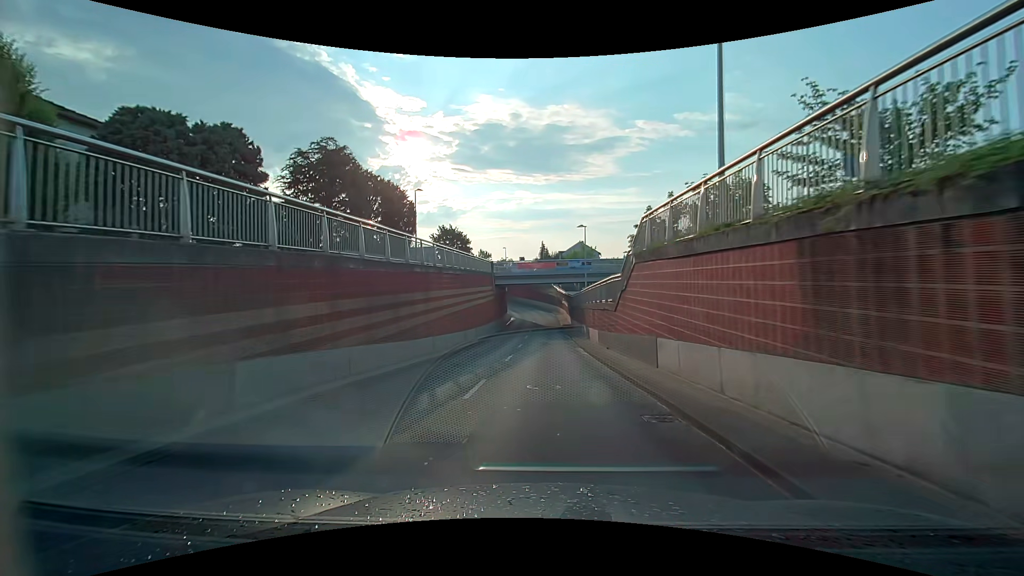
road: unclassified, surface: asphalt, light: Day
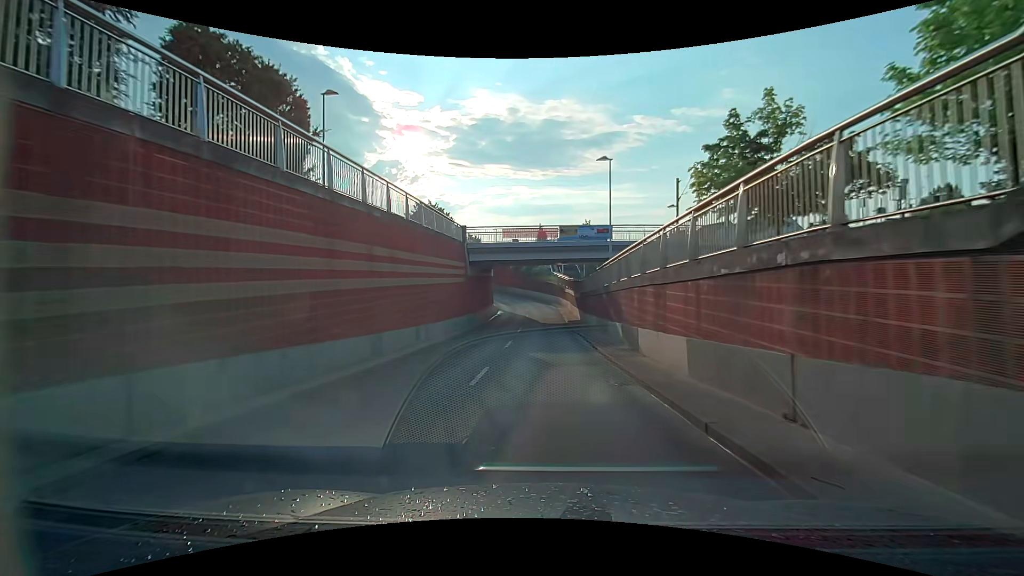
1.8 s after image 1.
(-0.1, +17.1) m; 0°
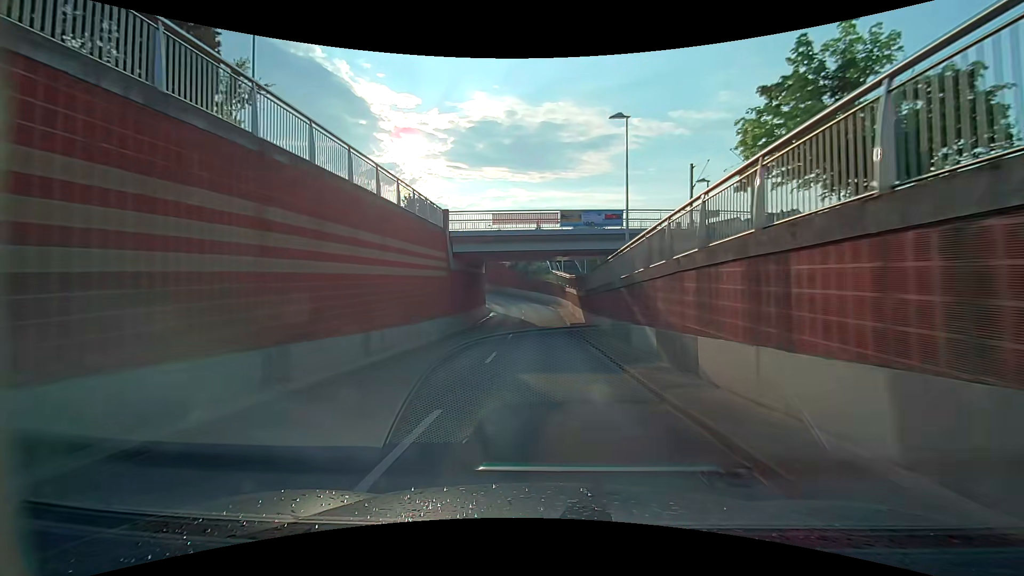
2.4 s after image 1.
(0.0, +5.9) m; 0°
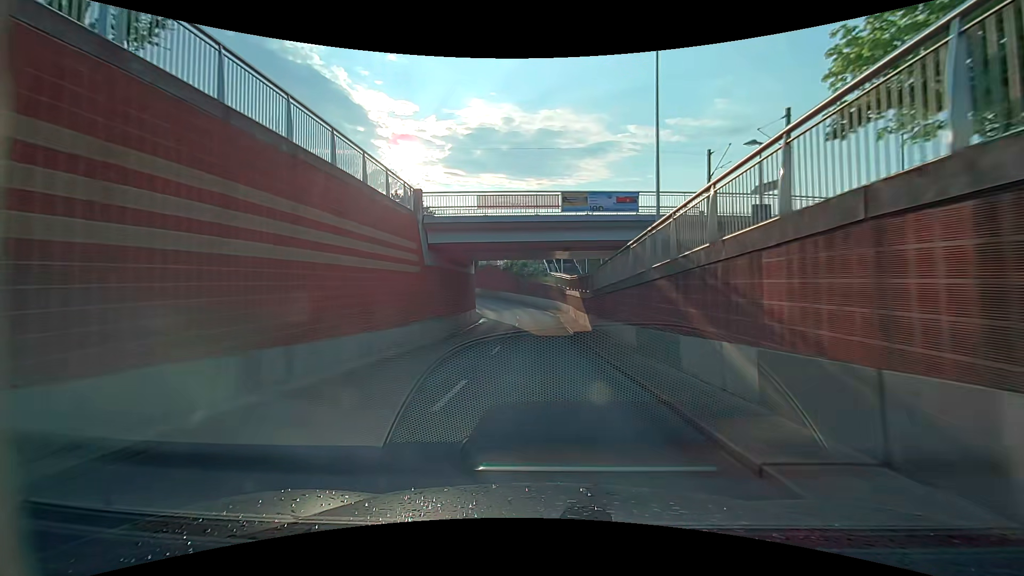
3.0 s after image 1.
(0.0, +6.0) m; +1°
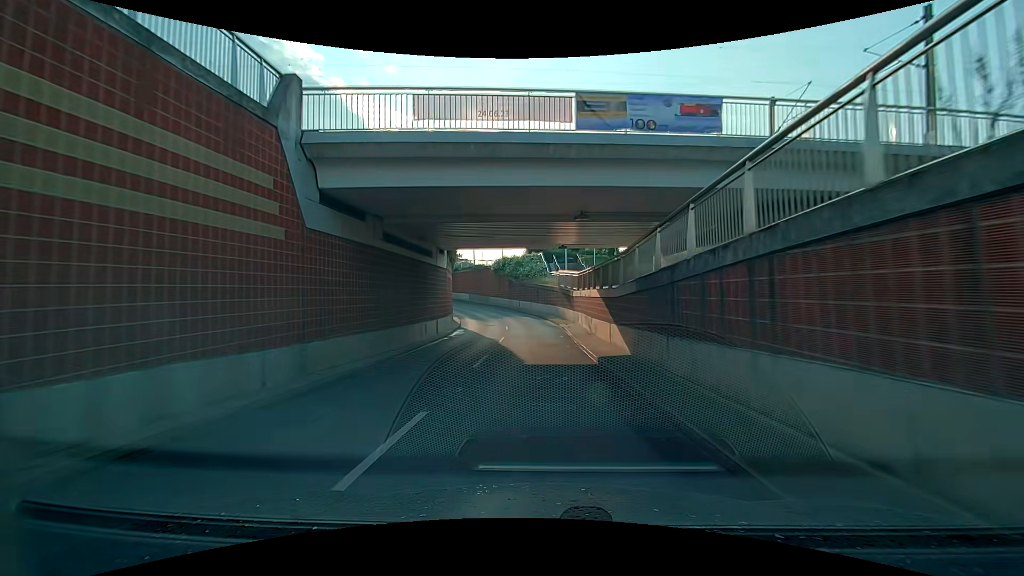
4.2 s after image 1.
(0.0, +11.9) m; 0°
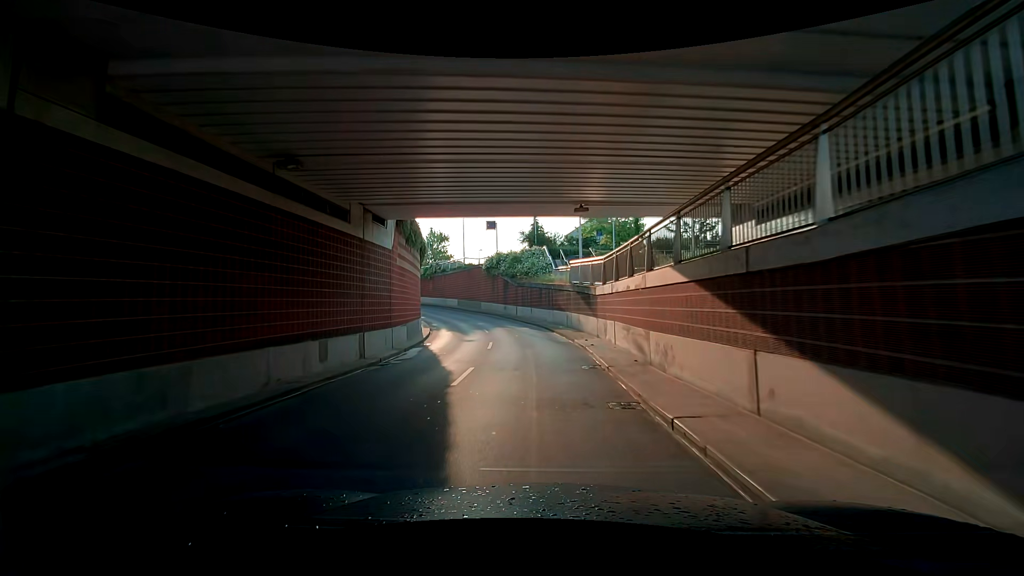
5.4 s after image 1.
(0.0, +12.0) m; 0°
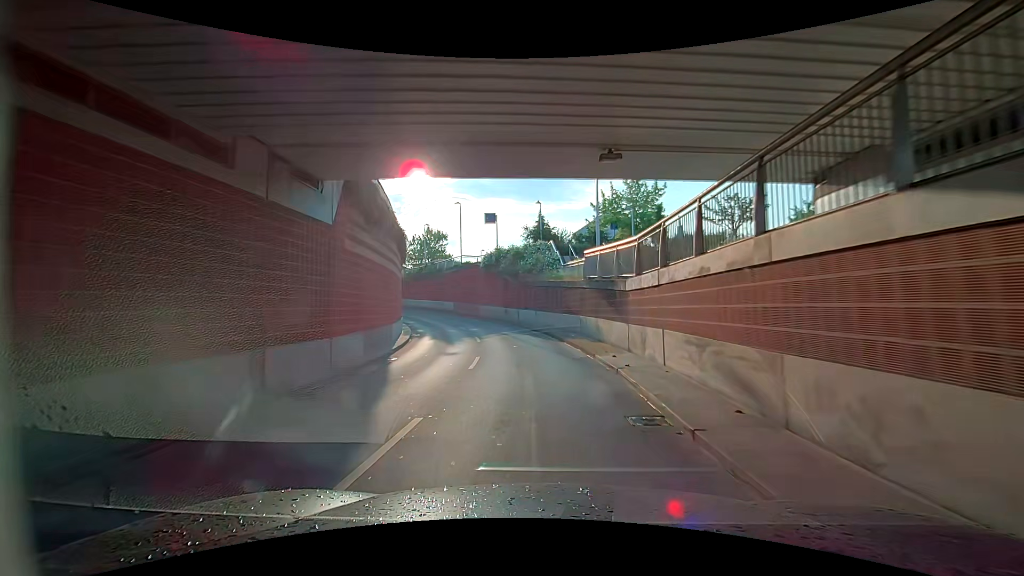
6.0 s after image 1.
(0.0, +6.1) m; -1°
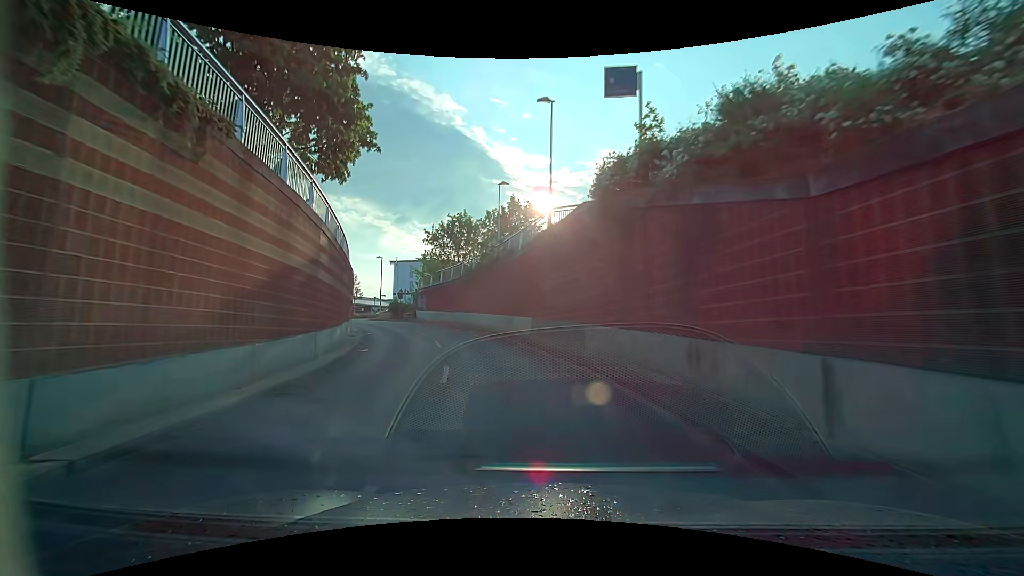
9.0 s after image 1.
(-2.2, +29.4) m; -14°
(-1, +10) (-3, +20) (-5, +29) (-10, +38) (-15, +47) (-21, +55) (-28, +61) (-37, +67) (-45, +72) (-55, +76) m
